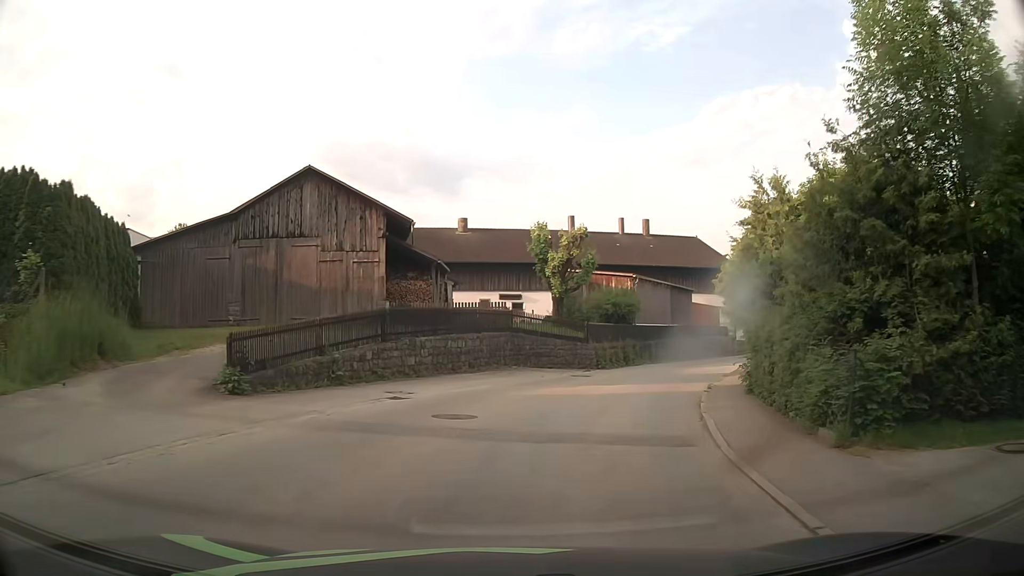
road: tertiary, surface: asphalt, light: Day
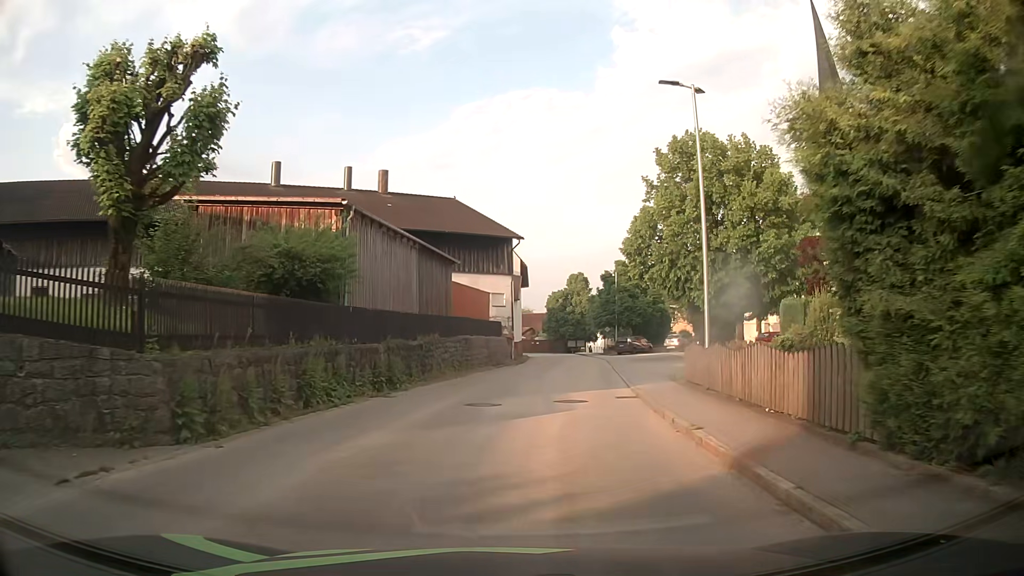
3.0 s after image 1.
(+4.7, +22.9) m; +22°
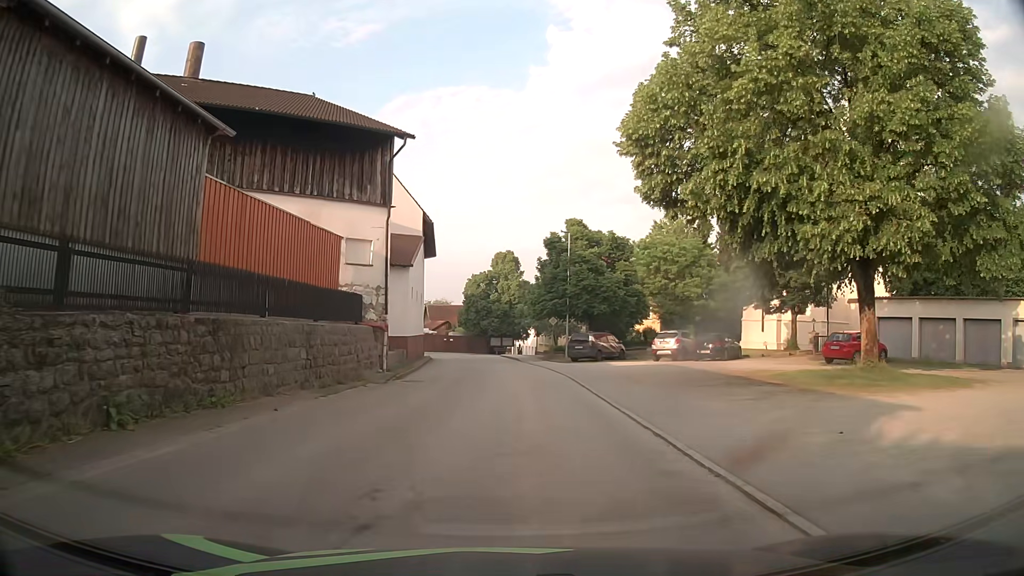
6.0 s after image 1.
(+1.9, +23.8) m; +7°
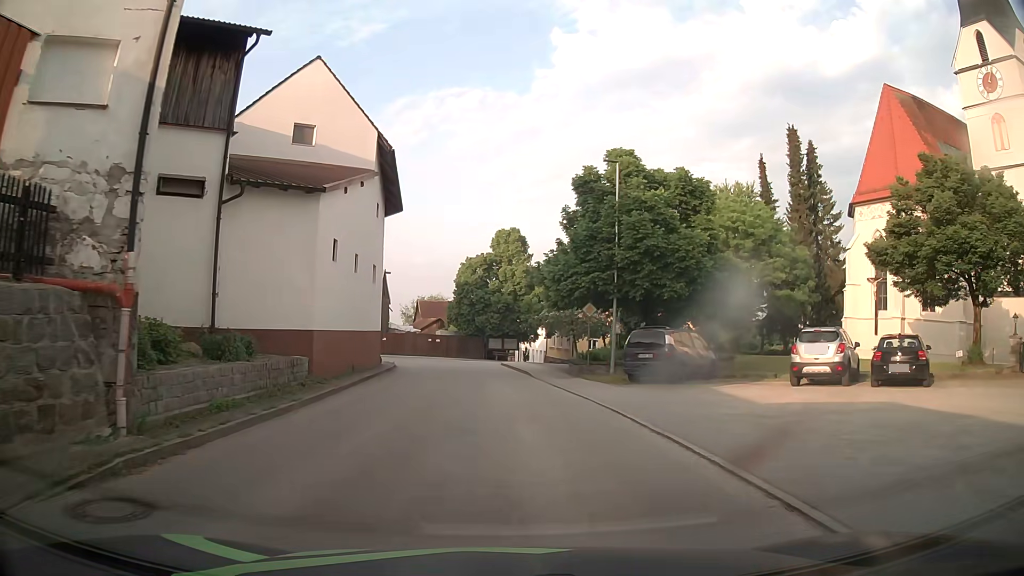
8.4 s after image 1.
(-0.2, +17.9) m; 0°
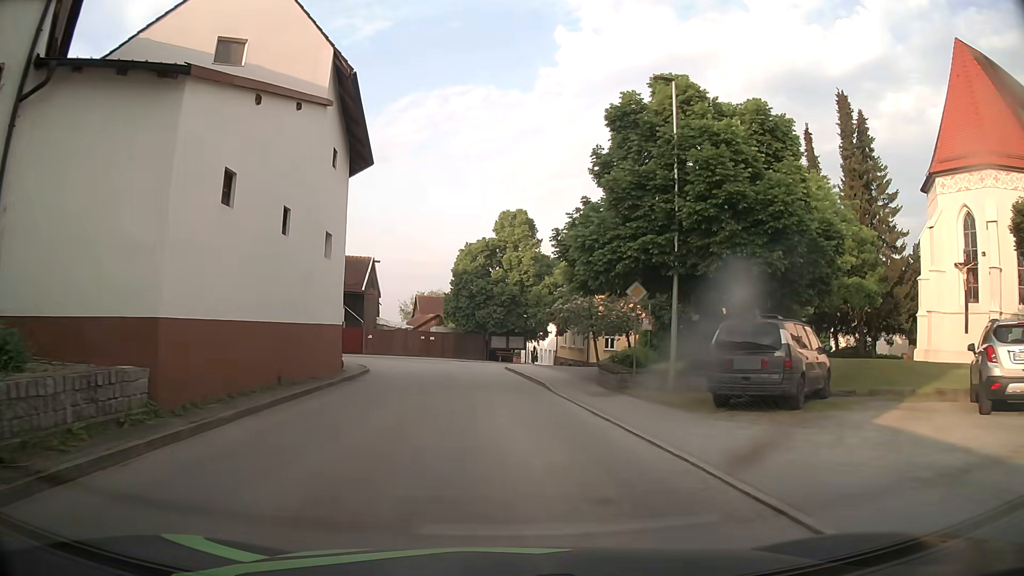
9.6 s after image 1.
(-0.1, +8.5) m; 0°
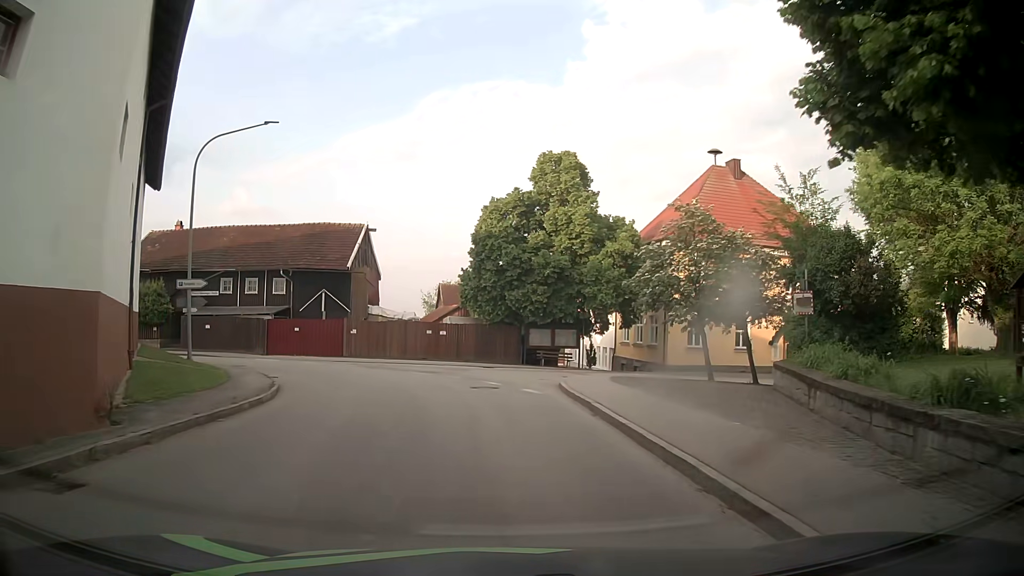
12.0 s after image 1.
(-0.8, +16.6) m; -4°
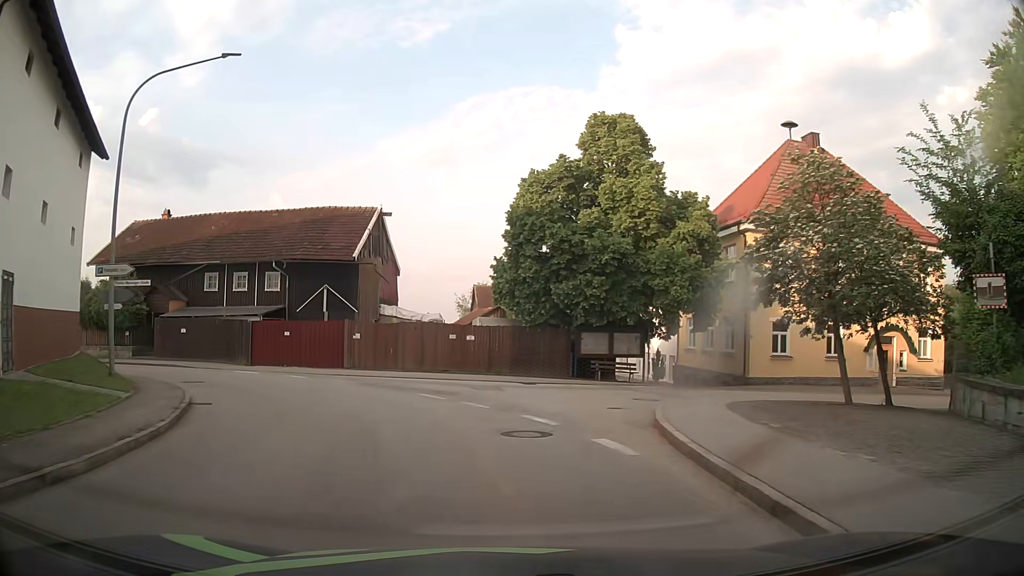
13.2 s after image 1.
(-0.1, +8.0) m; -3°
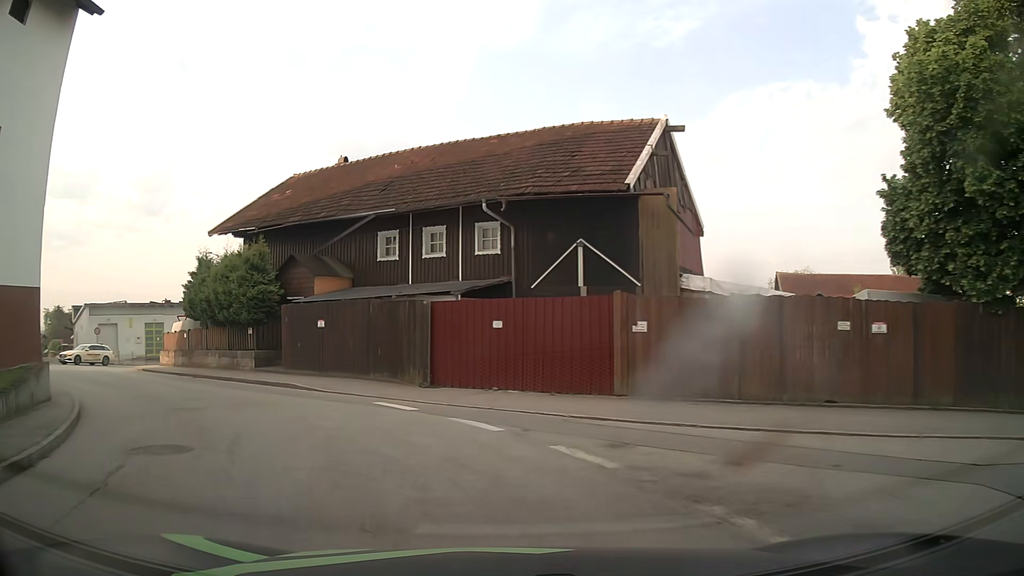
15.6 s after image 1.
(-2.7, +15.3) m; -25°
(-2, +10) (-8, +18) (-15, +25) (-21, +33) (-23, +42) (-20, +52) (-15, +60) (-9, +68) (-2, +76) (+4, +83) m
